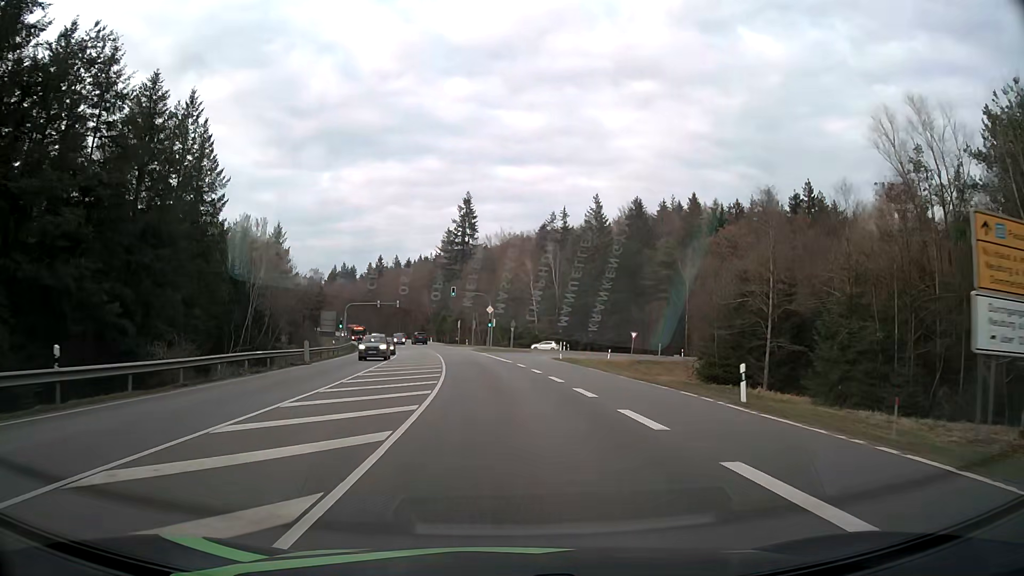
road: secondary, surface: asphalt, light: Day
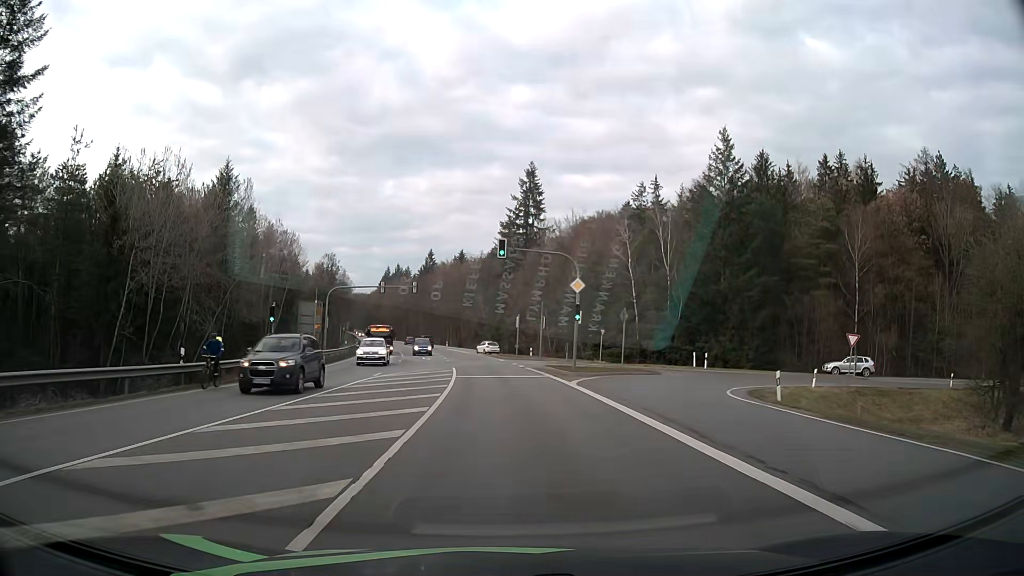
(-1.9, +36.9) m; -6°
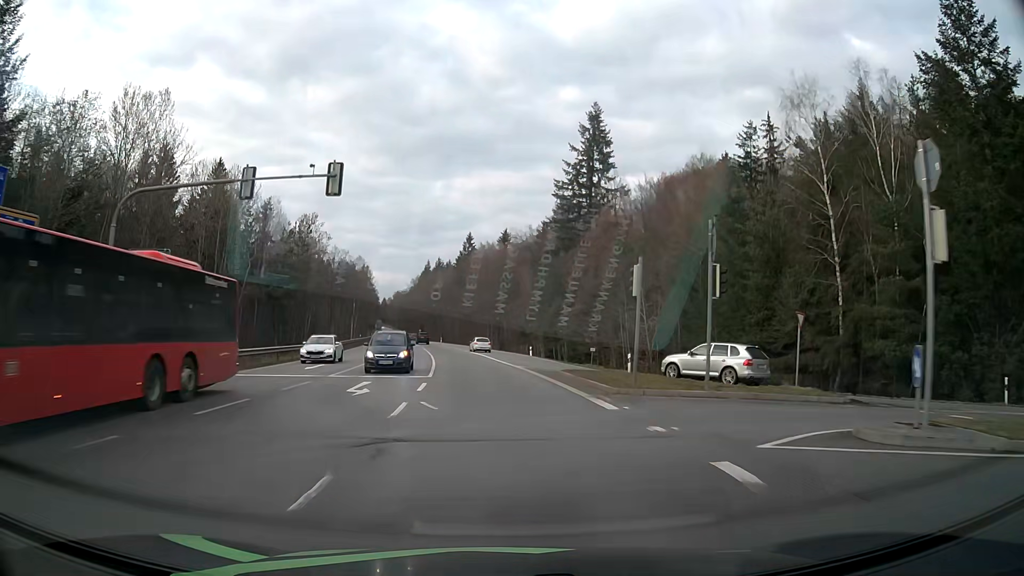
(-1.1, +36.5) m; -4°
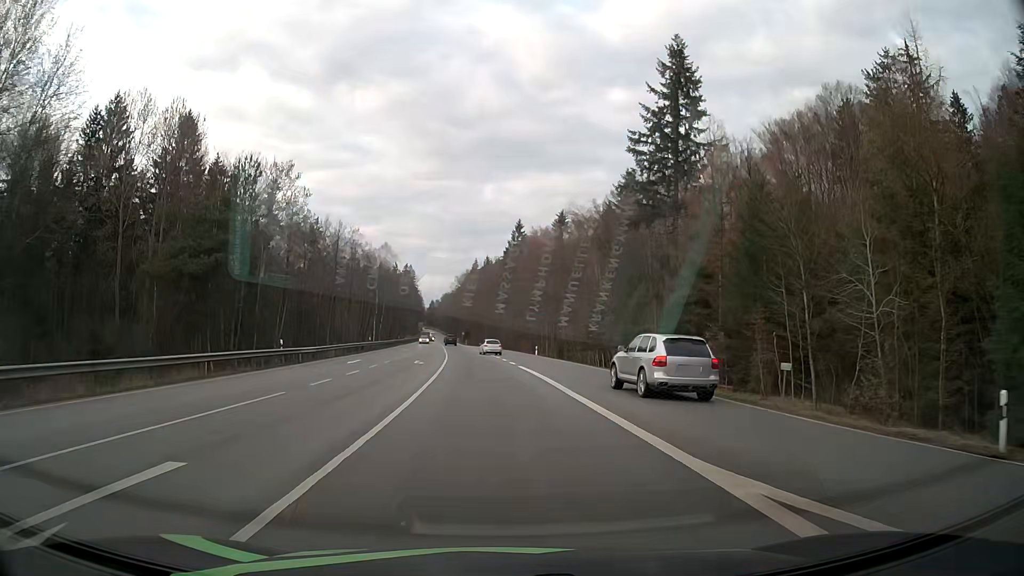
(-1.0, +26.2) m; -4°
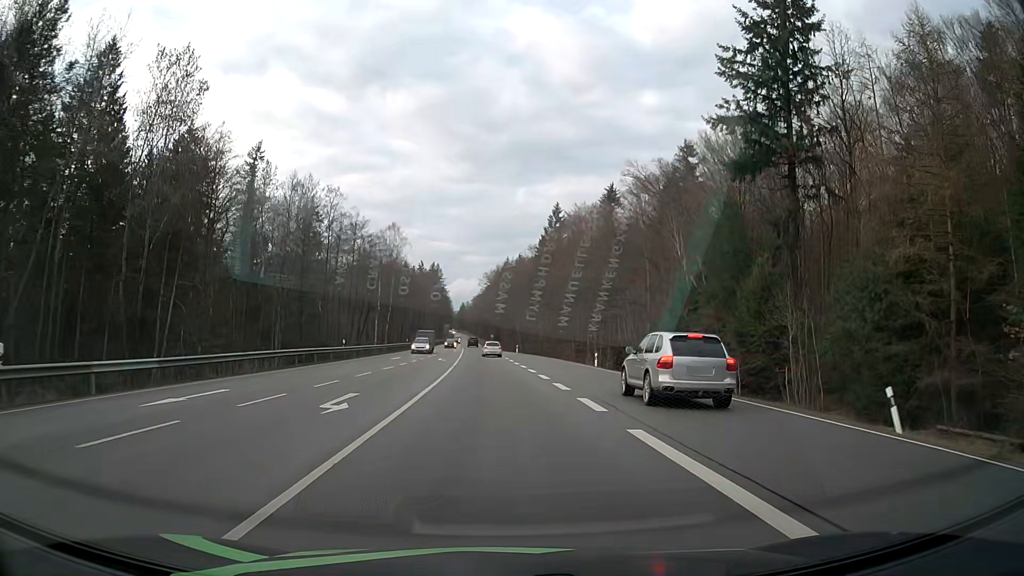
(-0.6, +24.8) m; -3°
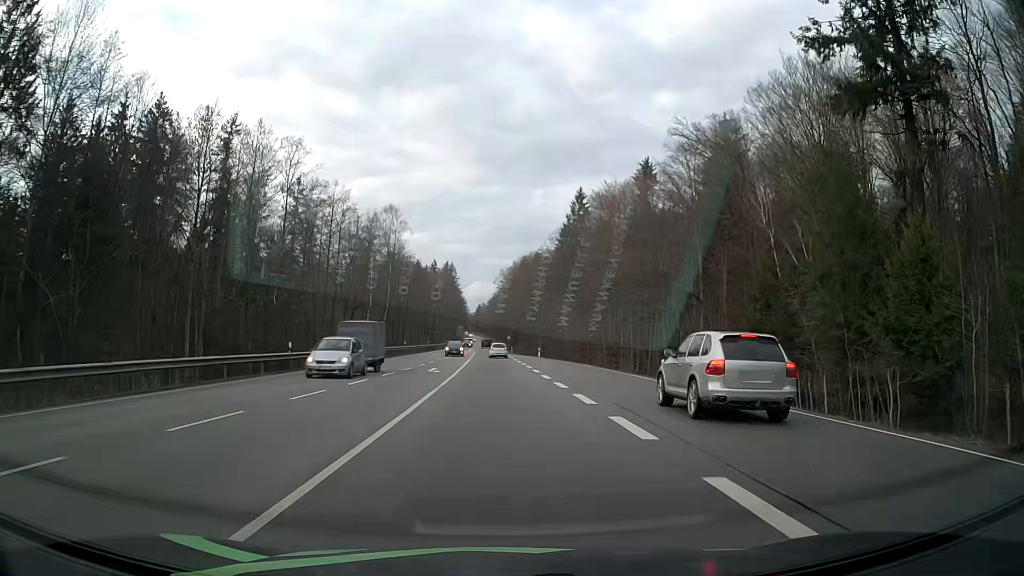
(-0.2, +15.8) m; -1°
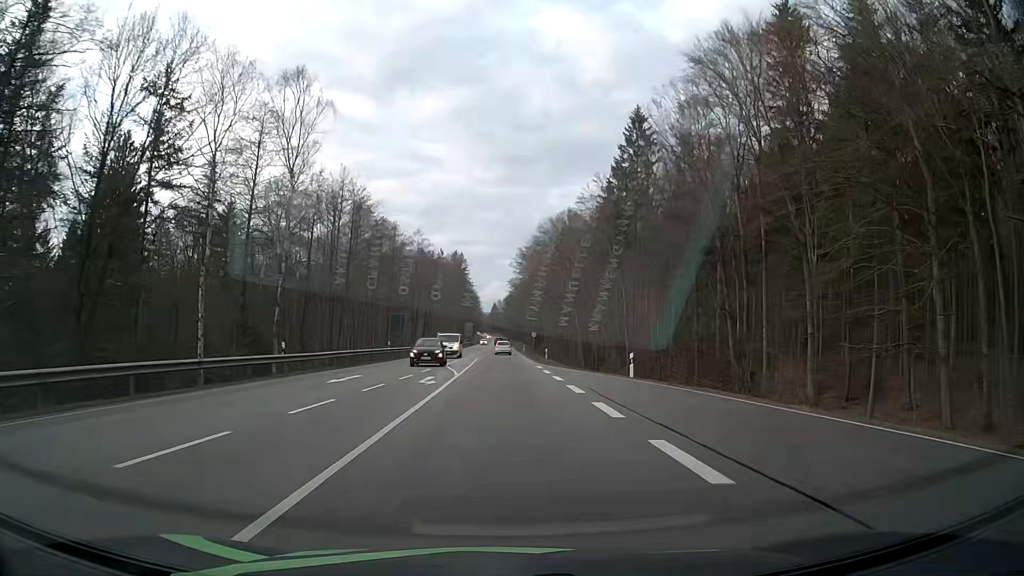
(-0.9, +45.7) m; -1°
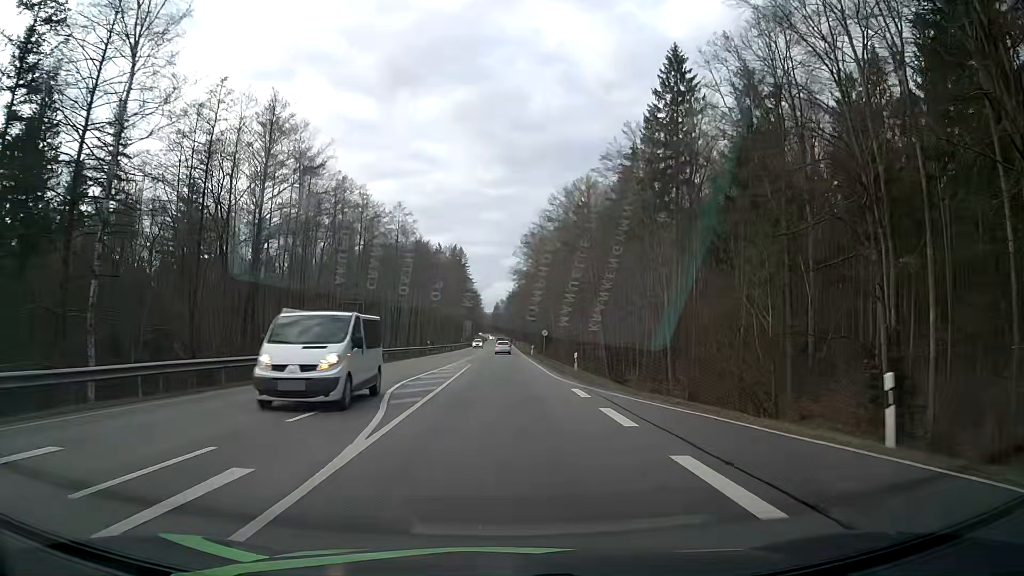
(-0.1, +19.4) m; -1°
(0, +10) (0, +20) (0, +30) (0, +40) (0, +50) (0, +60) (0, +70) (0, +80) (0, +90) (0, +100) m
